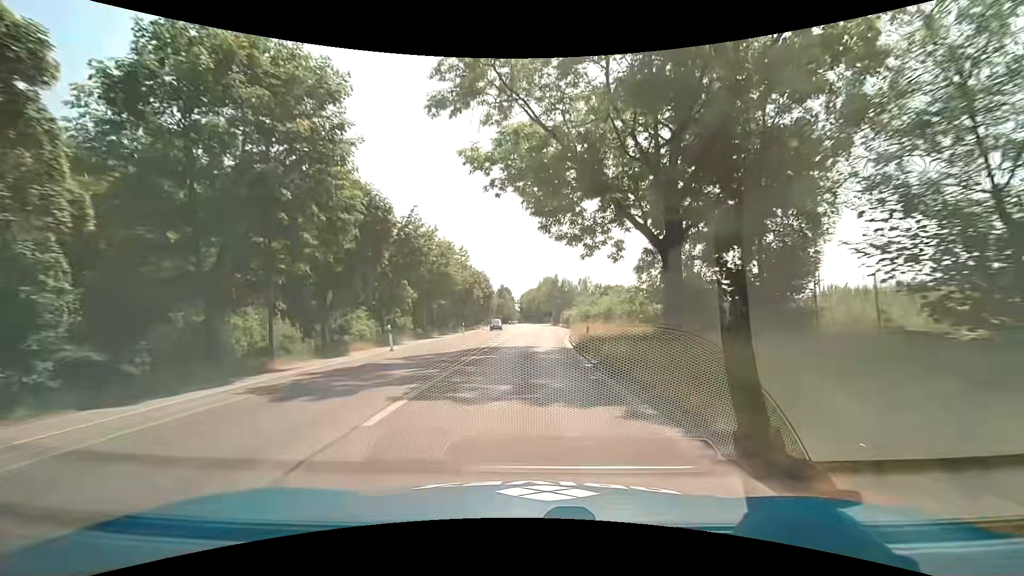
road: secondary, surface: asphalt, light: Day
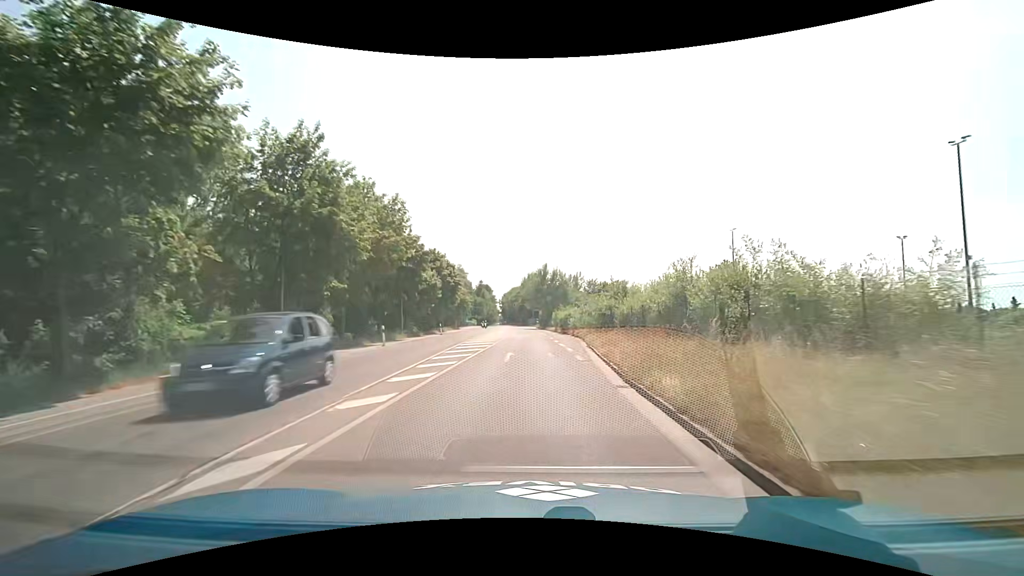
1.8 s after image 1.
(+0.6, +27.4) m; +2°
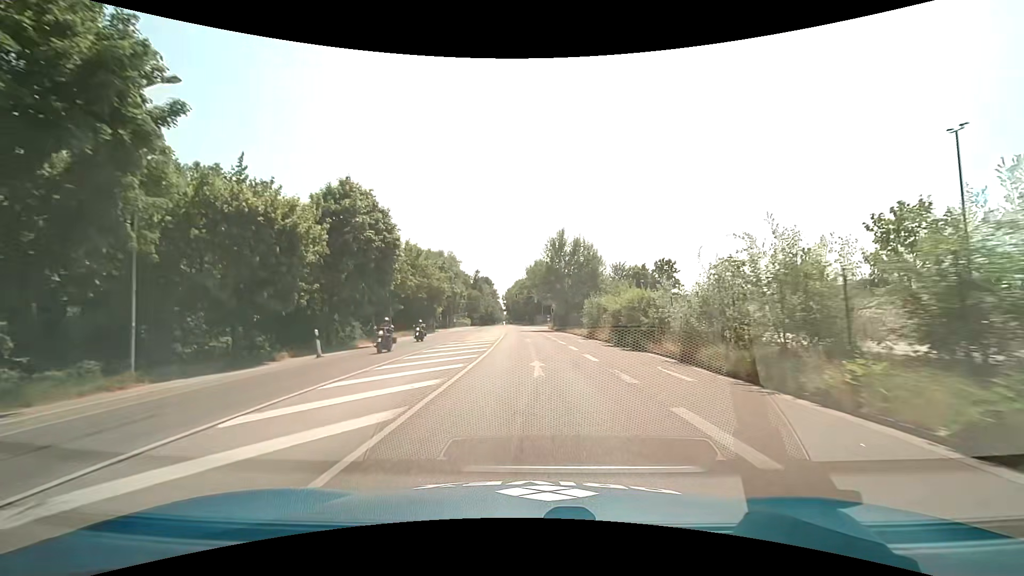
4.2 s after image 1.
(+0.1, +36.5) m; -1°
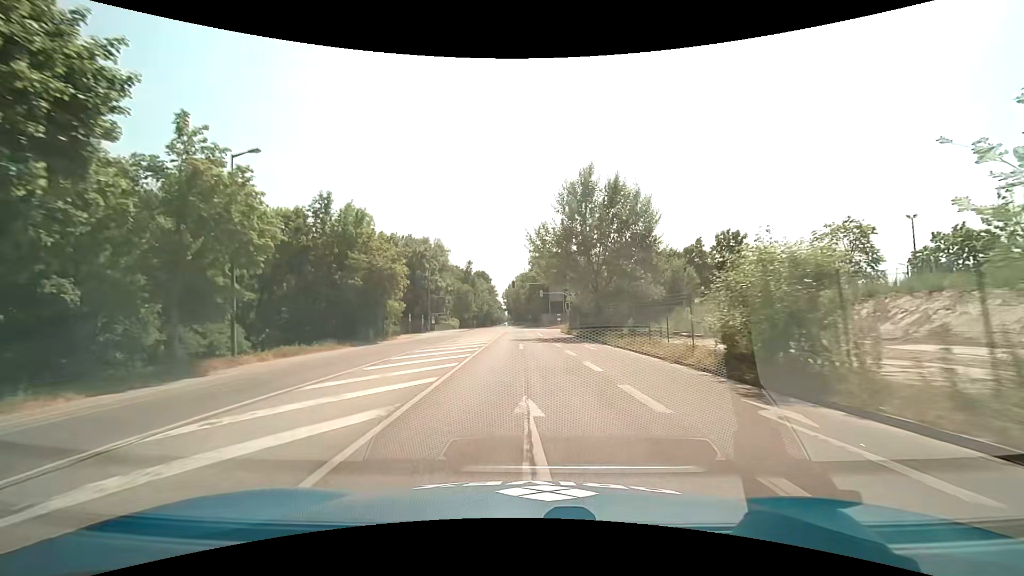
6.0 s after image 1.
(0.0, +27.4) m; 0°
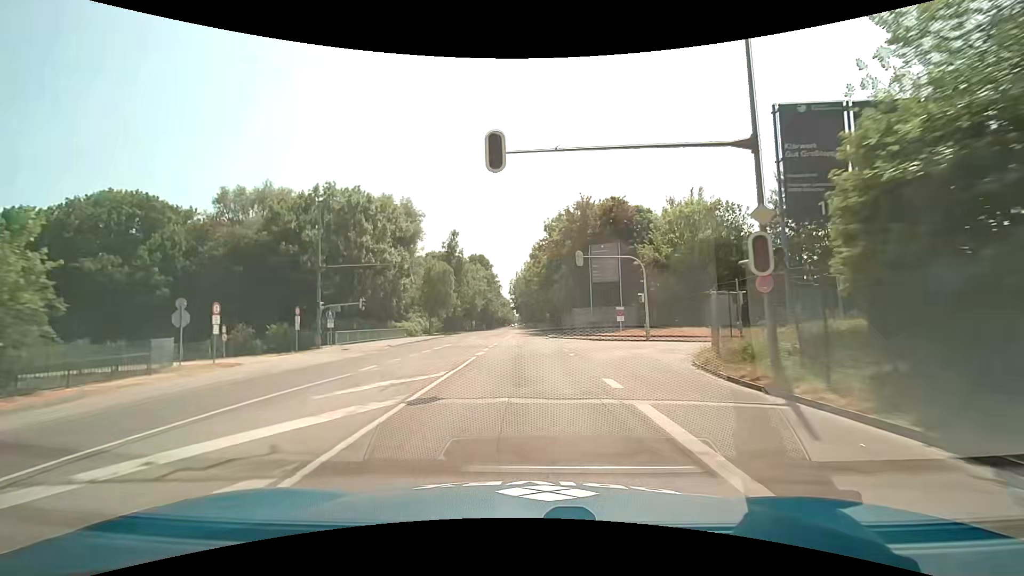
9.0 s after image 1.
(-0.8, +45.7) m; -1°
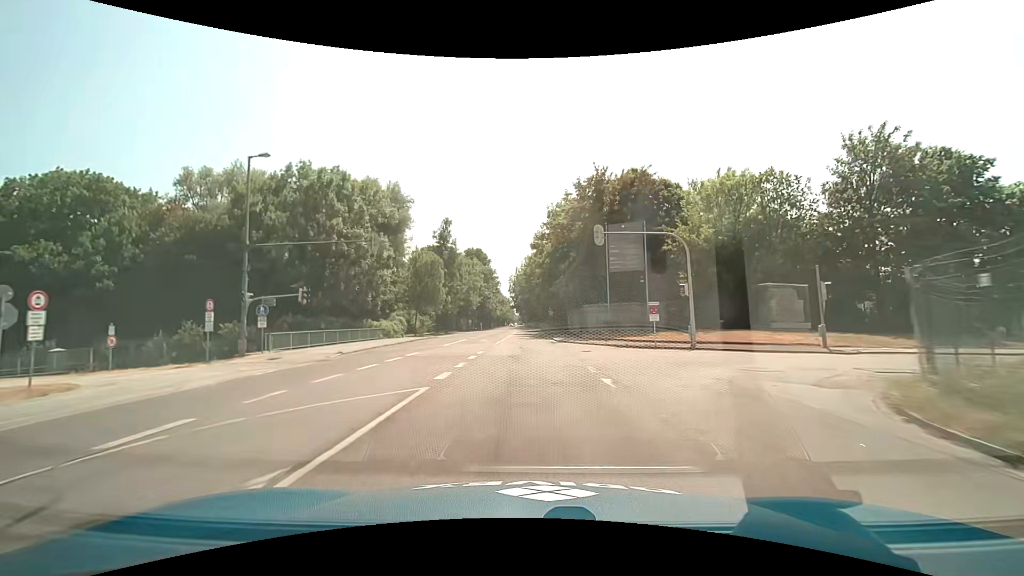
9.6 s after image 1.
(0.0, +9.1) m; 0°
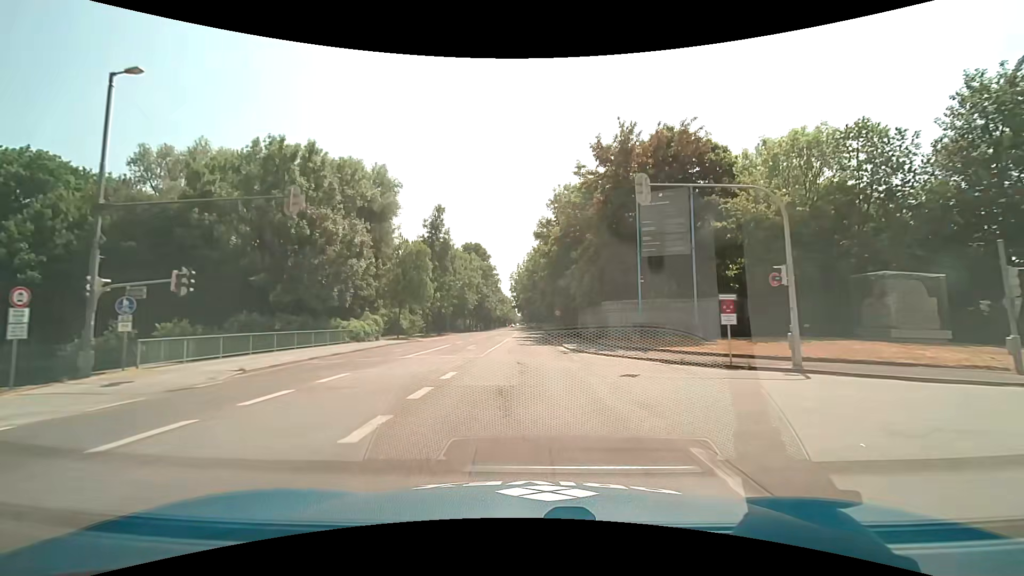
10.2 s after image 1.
(0.0, +9.1) m; 0°
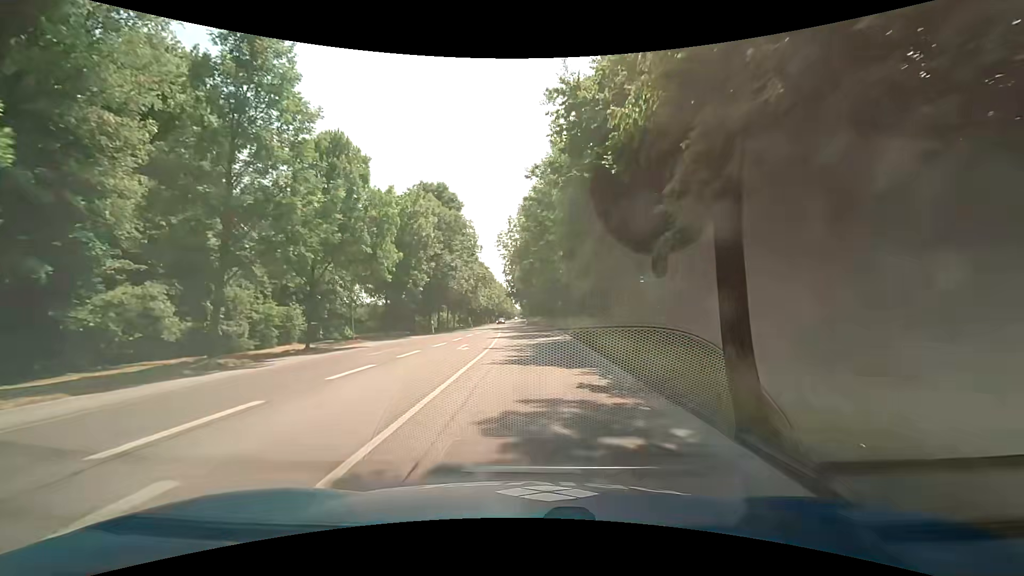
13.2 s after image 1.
(0.0, +45.7) m; 0°
(0, +10) (0, +20) (0, +30) (0, +40) (-1, +50) (-1, +60) (-2, +70) (-2, +80) (-2, +90) (-2, +100) m
